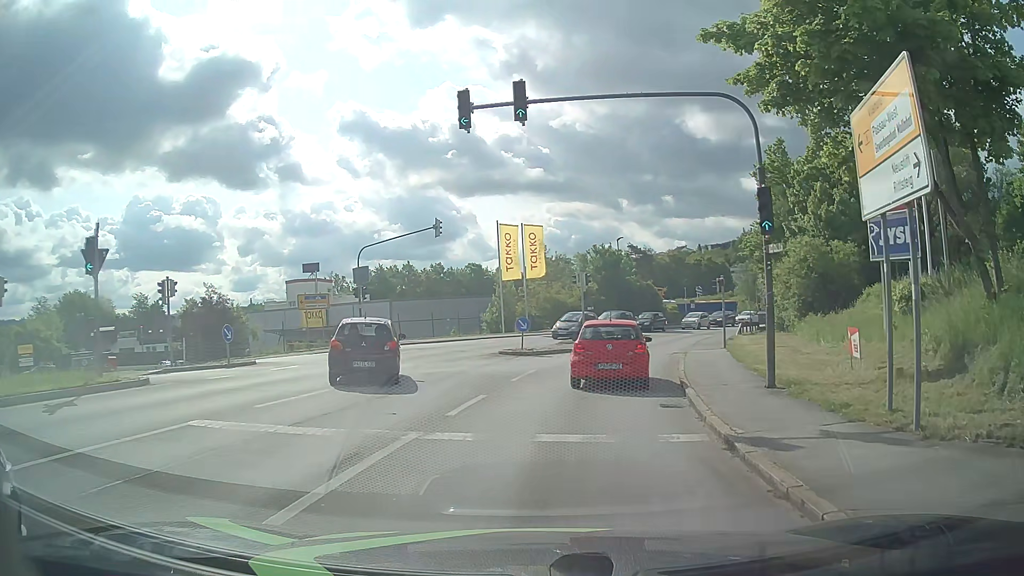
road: tertiary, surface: asphalt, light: Day
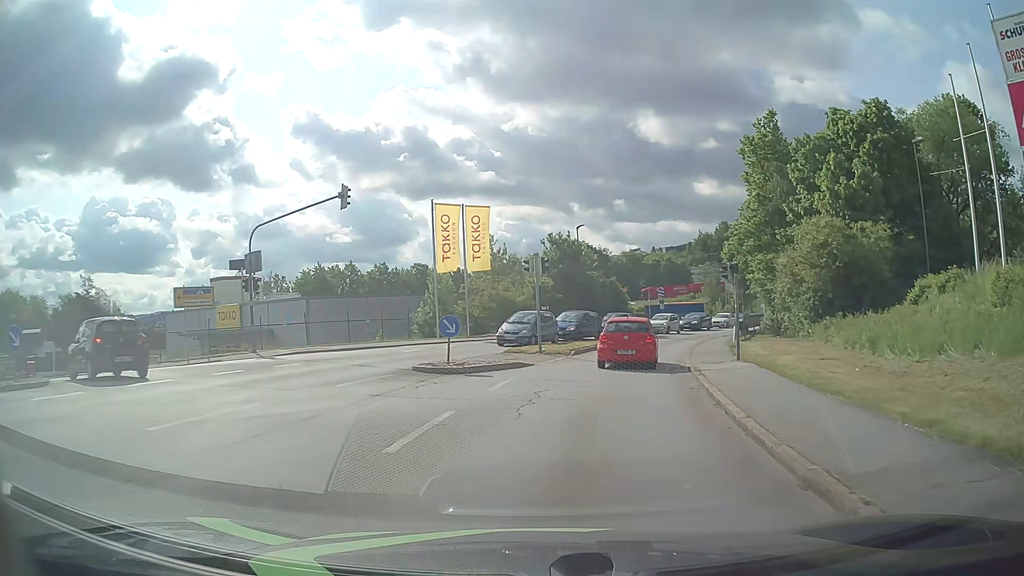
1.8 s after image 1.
(+0.3, +9.3) m; +5°
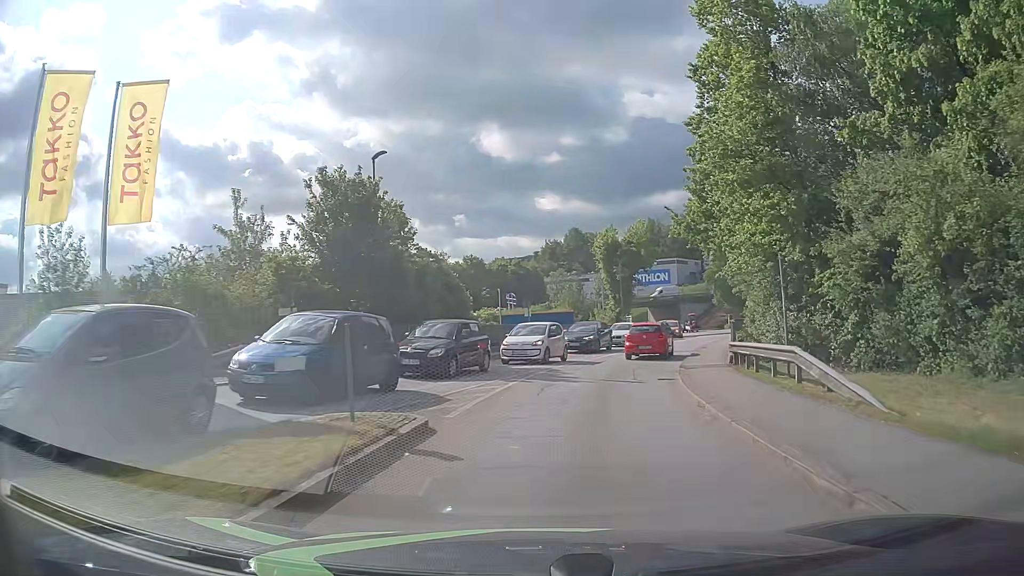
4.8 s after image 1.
(+2.5, +24.7) m; +12°
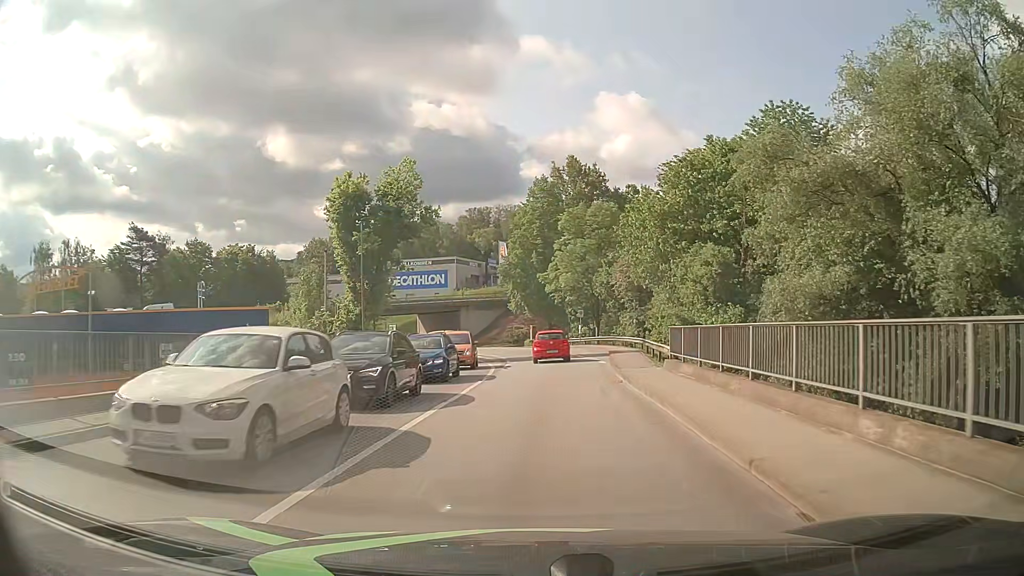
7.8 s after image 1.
(+5.7, +32.4) m; +19°
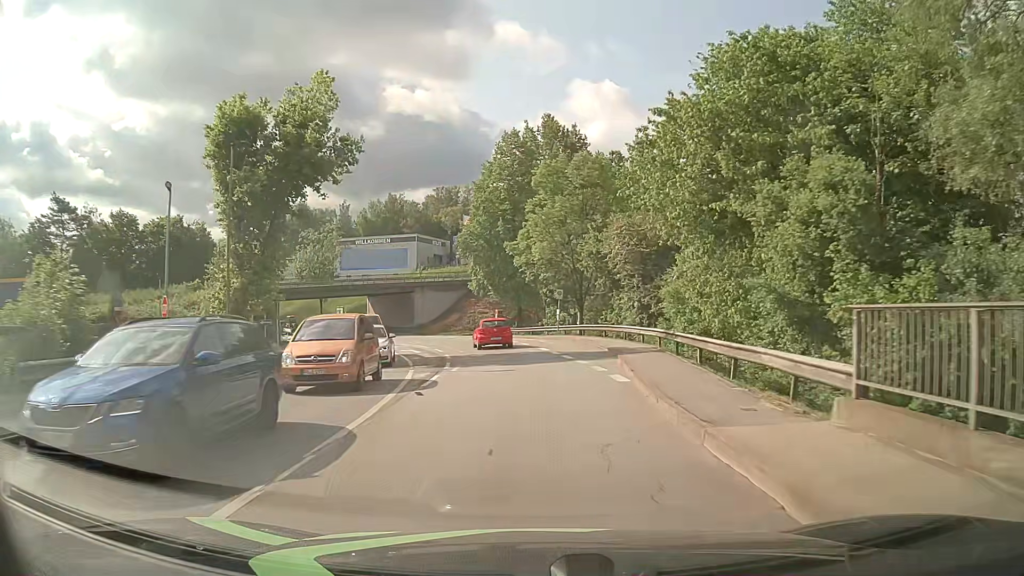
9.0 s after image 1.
(+0.4, +14.2) m; +2°
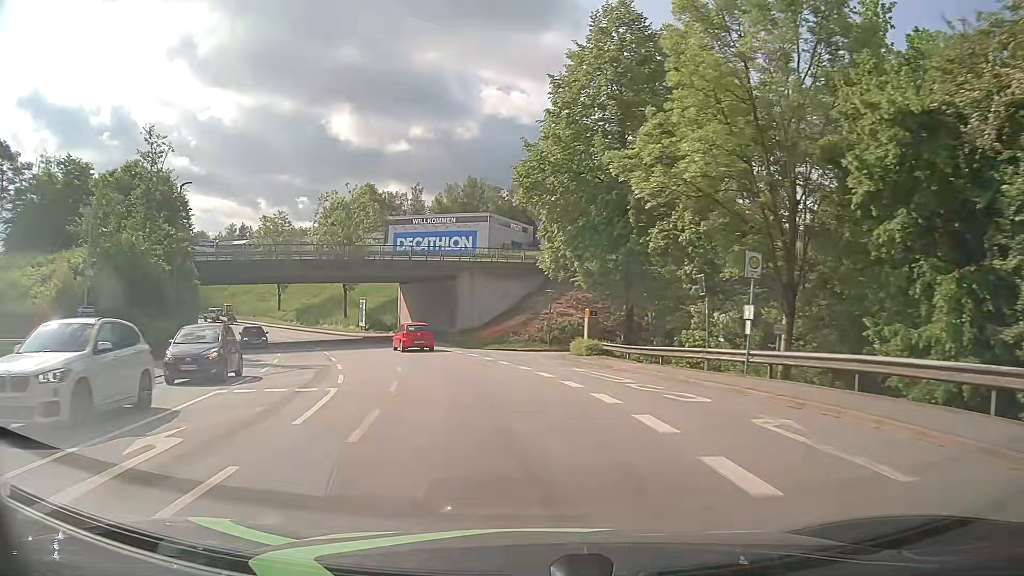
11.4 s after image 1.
(-1.3, +29.3) m; -8°
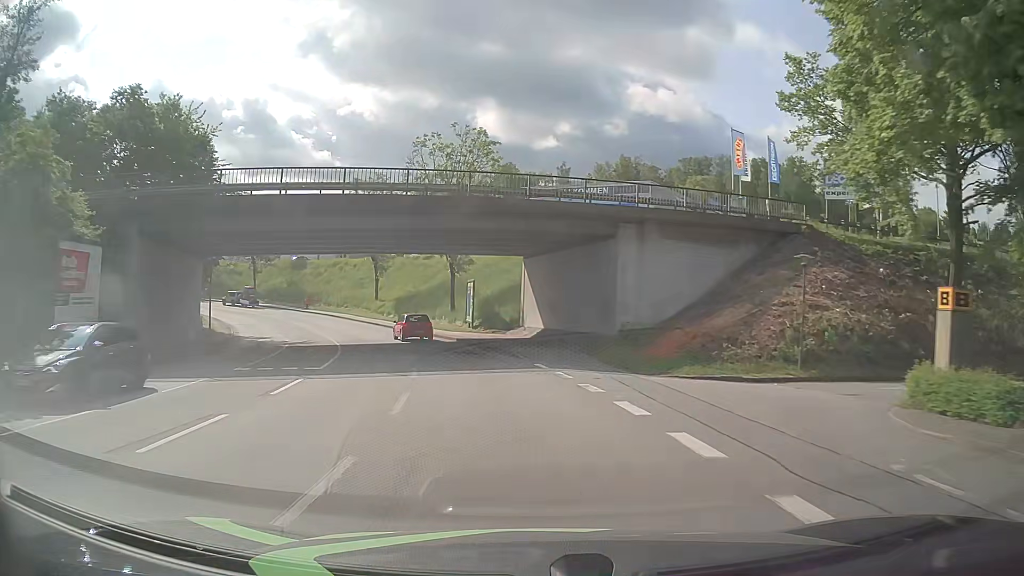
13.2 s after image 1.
(-2.4, +22.2) m; -12°
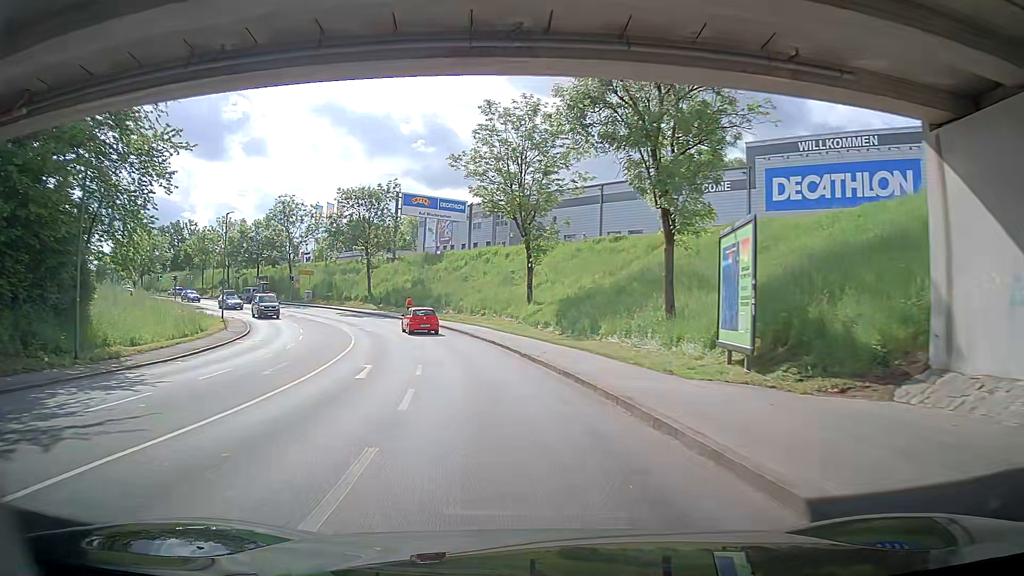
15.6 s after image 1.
(-4.1, +29.7) m; -14°
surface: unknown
(0, +10) (-1, +20) (-3, +30) (-6, +39) (-10, +48) (-16, +57) (-22, +65) (-29, +72) (-36, +79) (-44, +85) m
